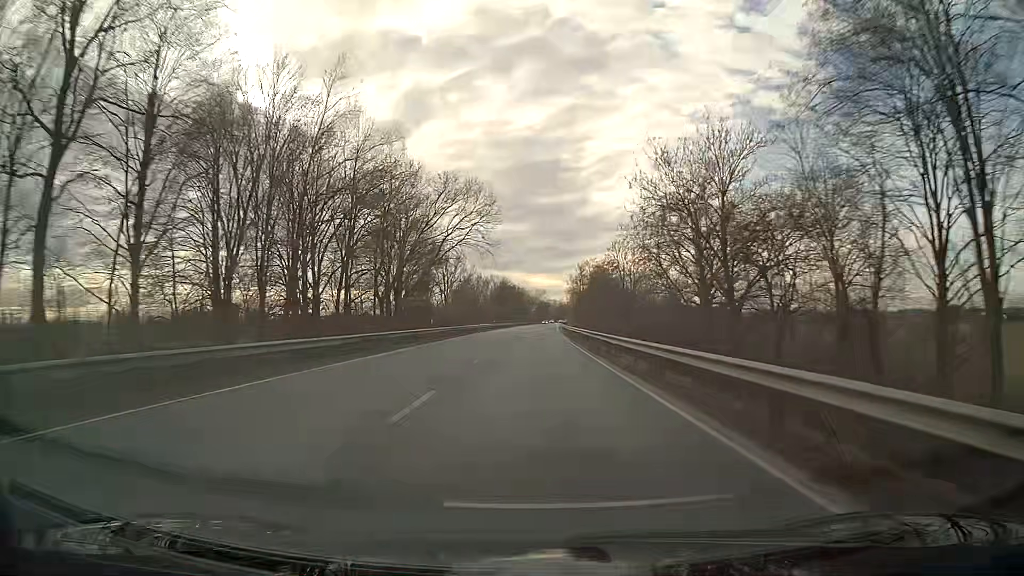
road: primary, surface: asphalt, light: Day
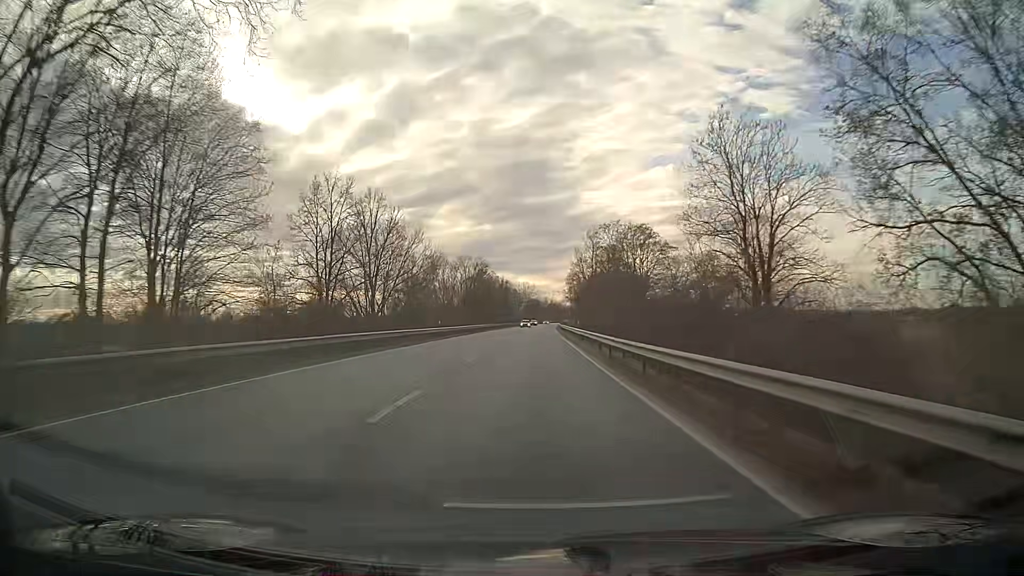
(+0.3, +47.3) m; +1°
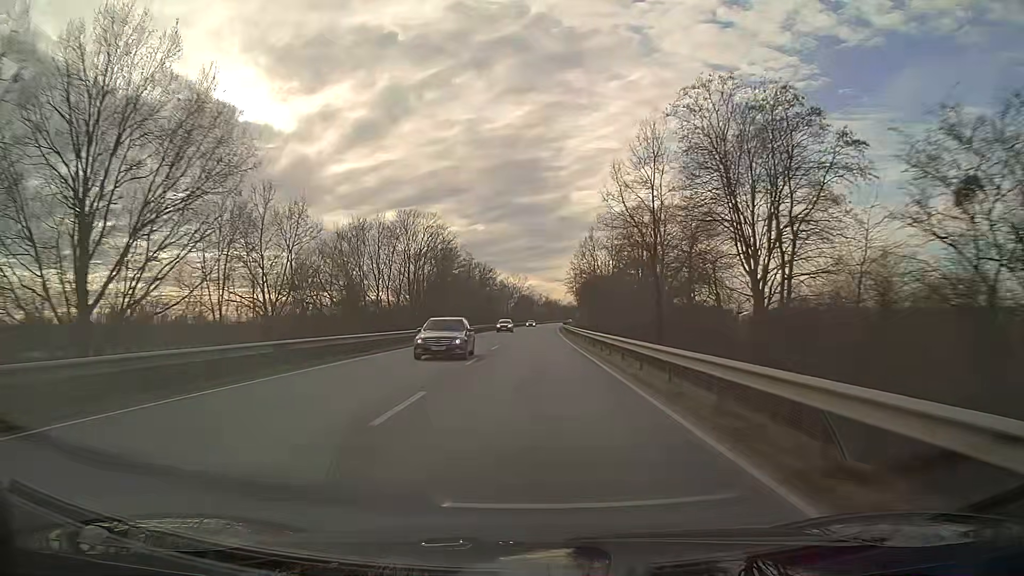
(+0.3, +47.5) m; +1°
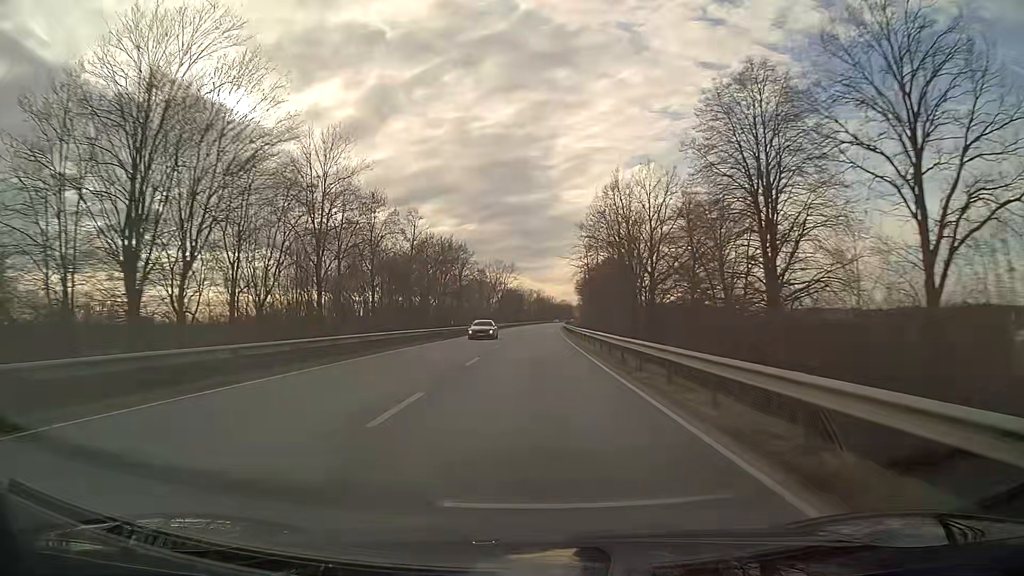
(+0.3, +47.5) m; +1°
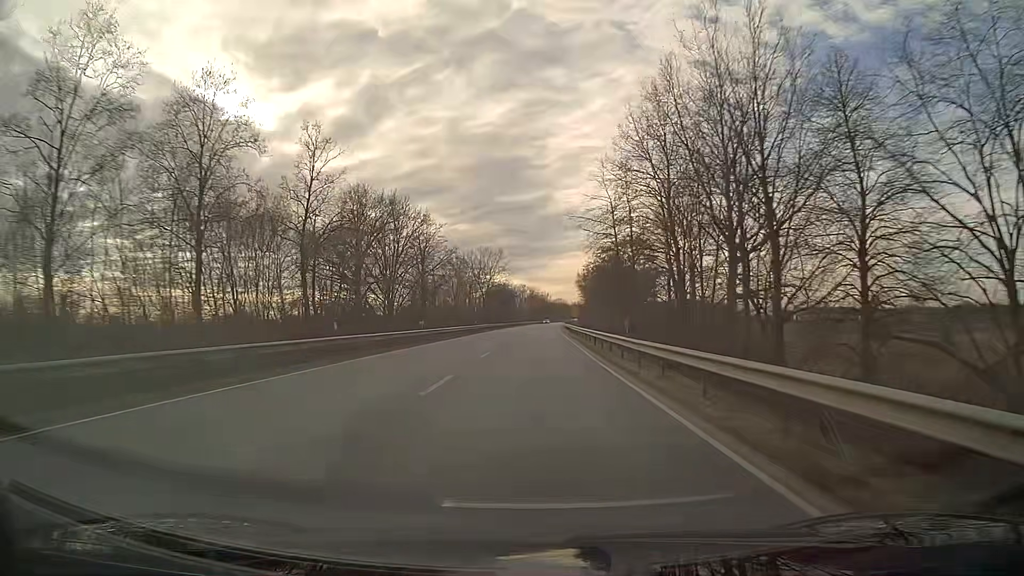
(+0.1, +31.7) m; +1°
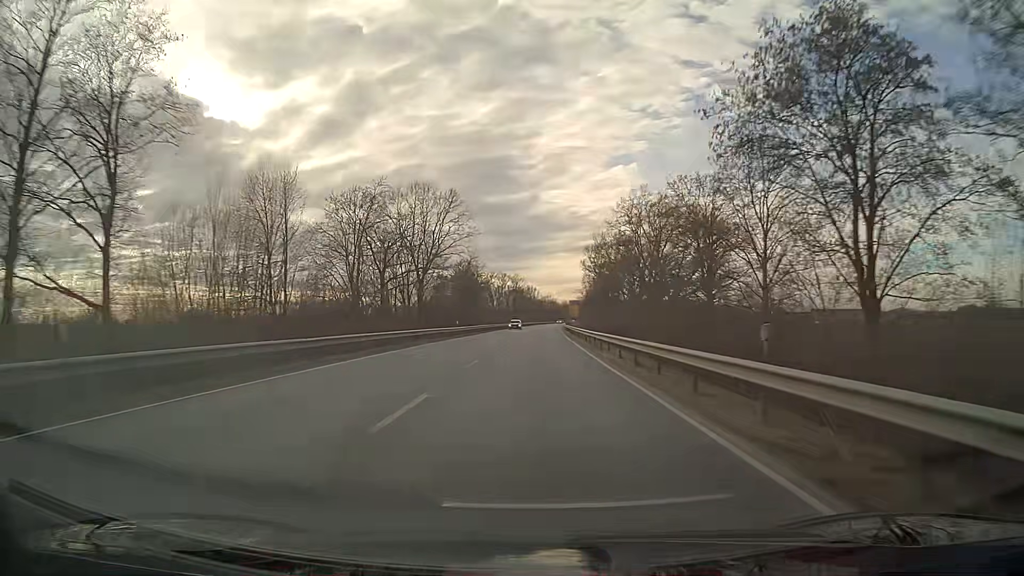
(+0.7, +63.3) m; +1°
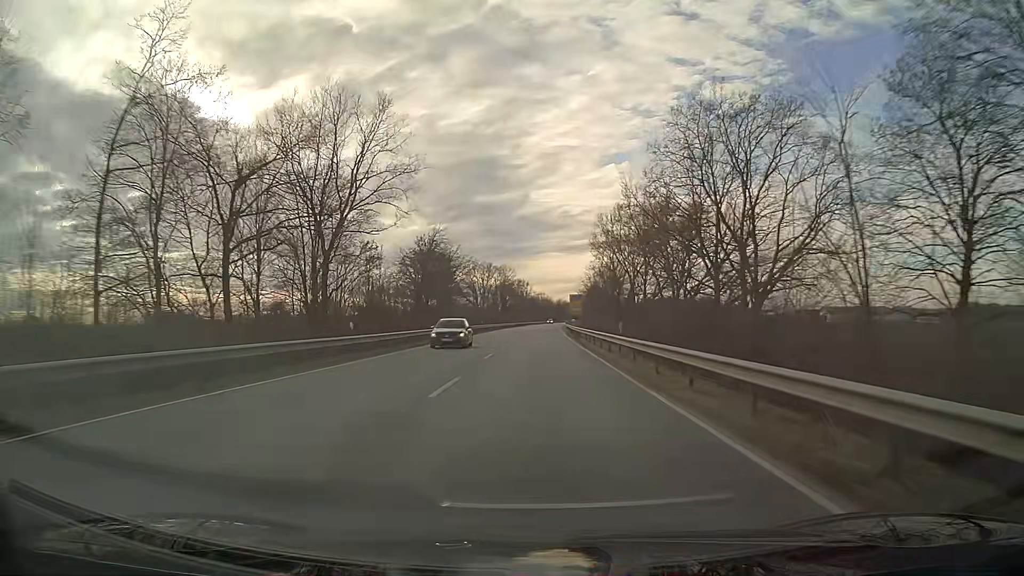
(+0.2, +31.6) m; +1°
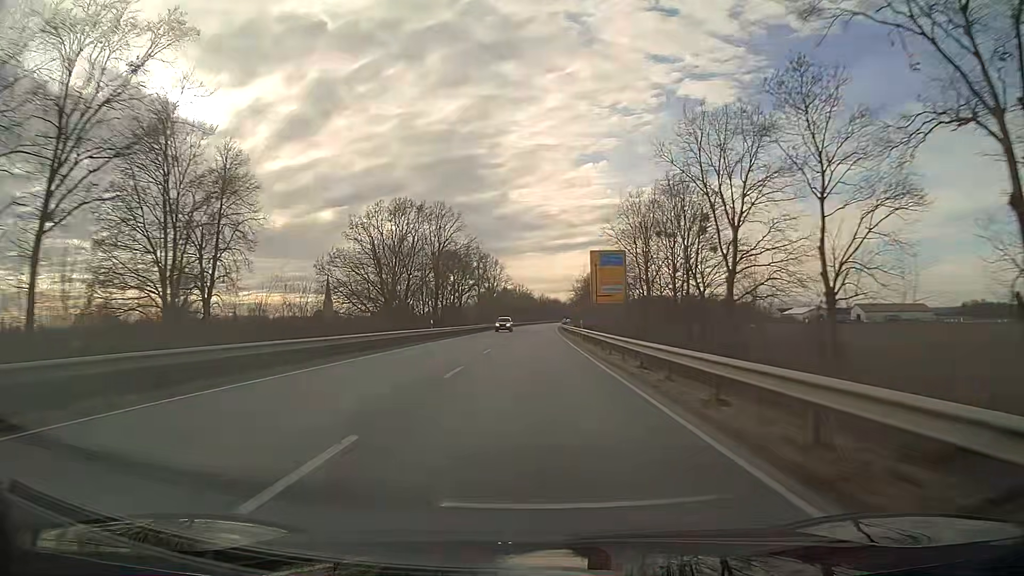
(+1.3, +79.1) m; +2°
(0, +10) (0, +20) (0, +30) (0, +40) (0, +50) (0, +60) (+1, +70) (+1, +80) (+1, +90) (+1, +100) m
